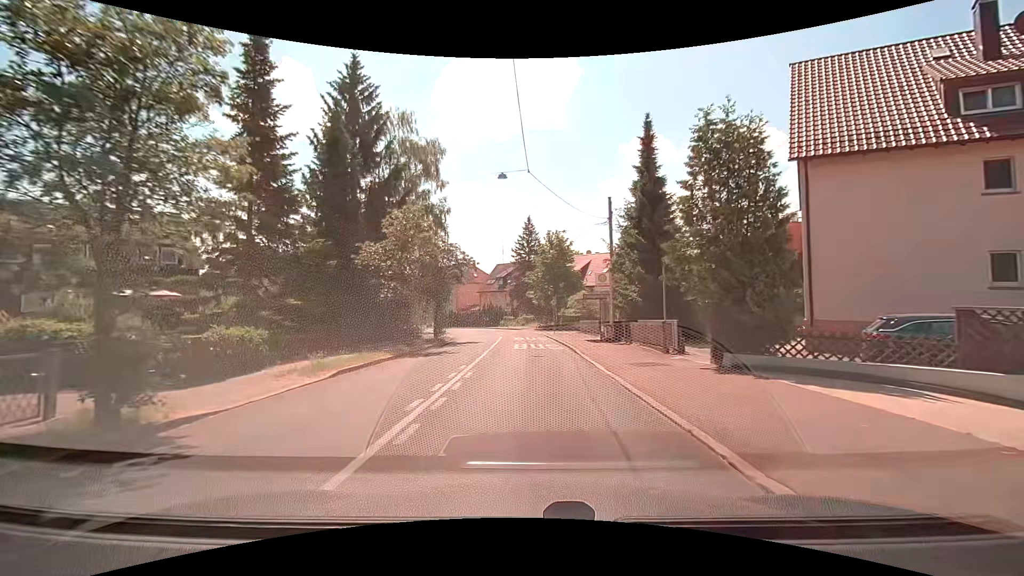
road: tertiary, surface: asphalt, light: Day
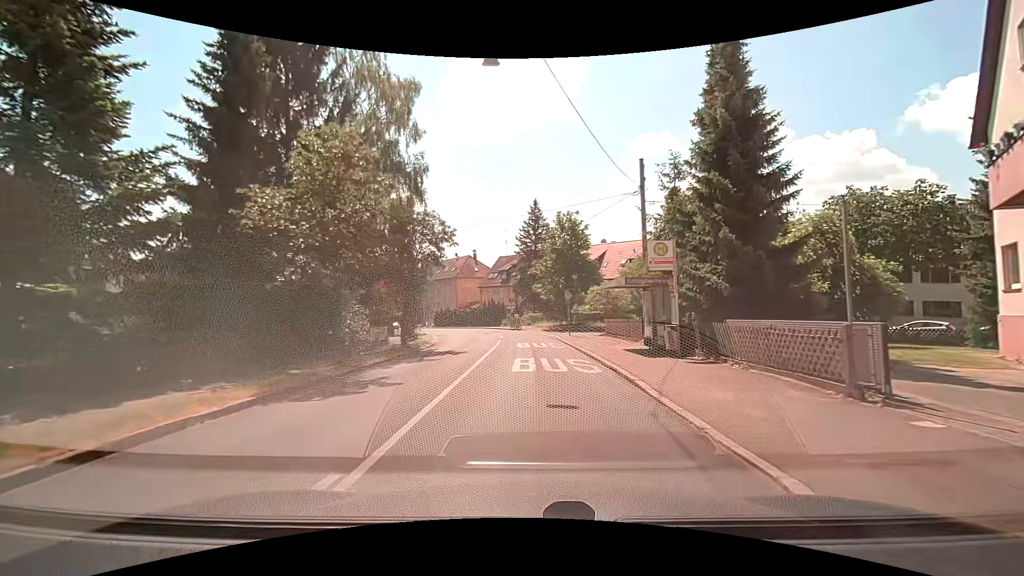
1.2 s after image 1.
(0.0, +10.0) m; -1°
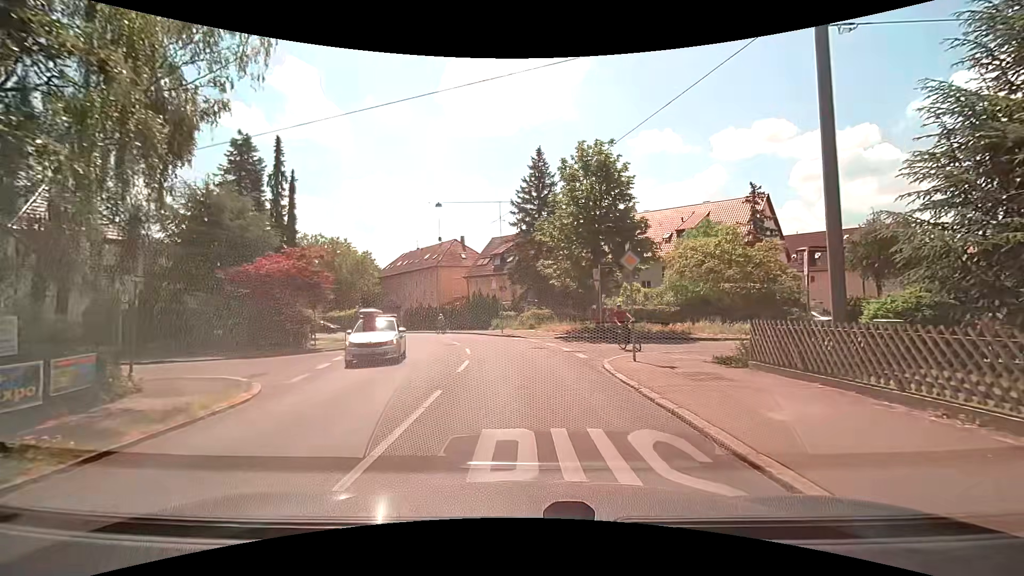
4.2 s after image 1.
(+0.2, +20.2) m; 0°
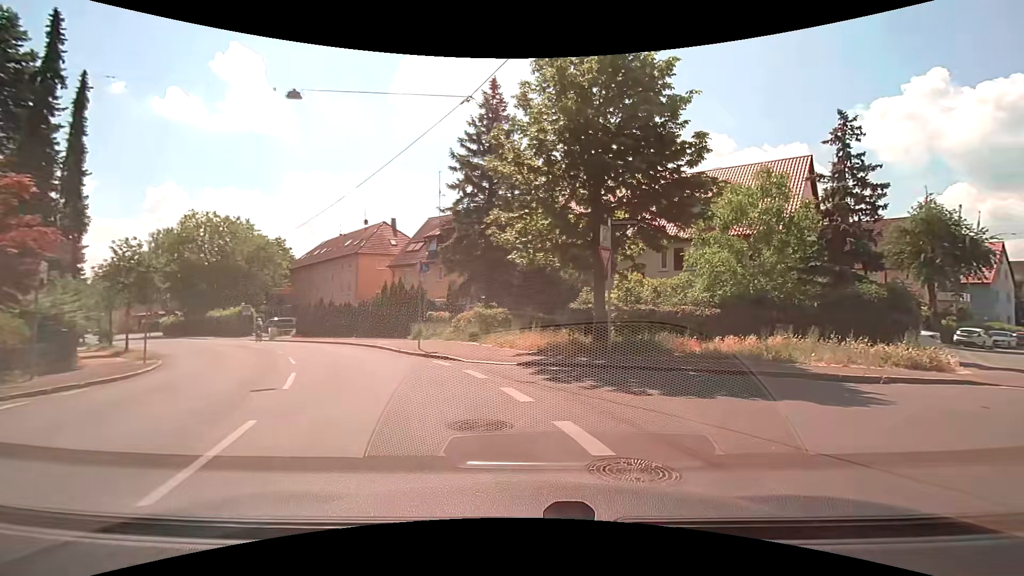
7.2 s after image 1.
(+0.1, +14.4) m; +5°
